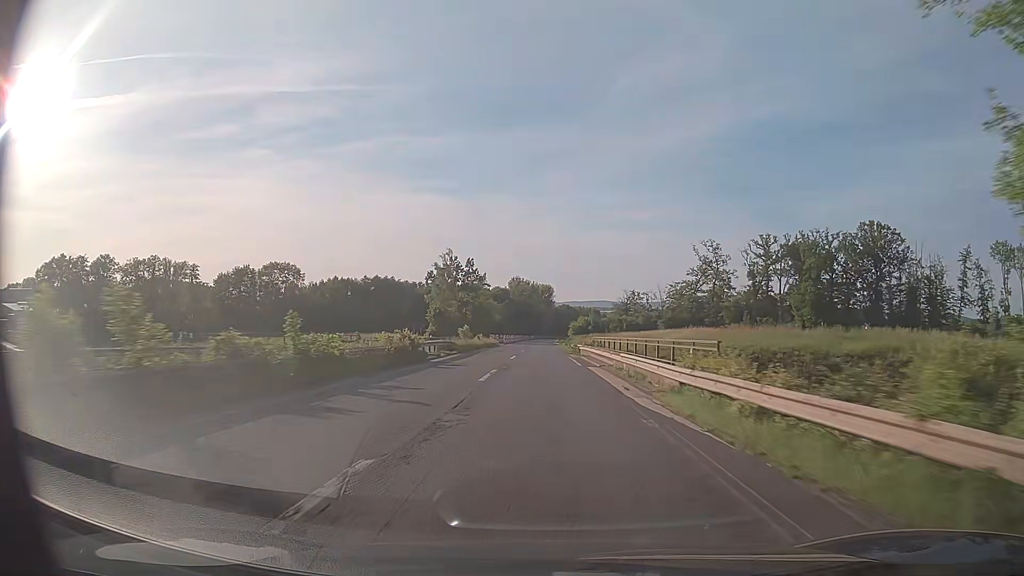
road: trunk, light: Day
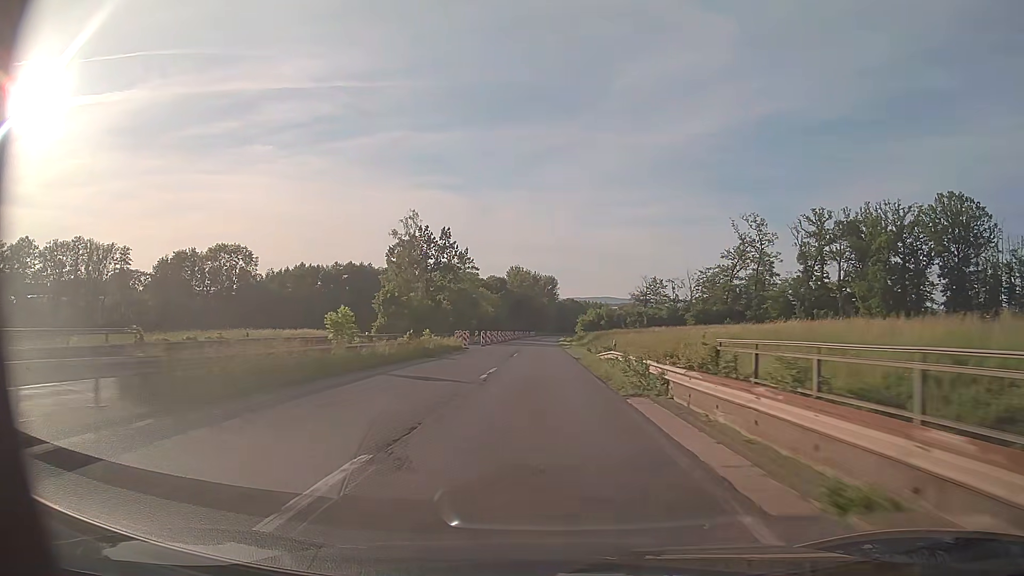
(-0.2, +36.6) m; 0°
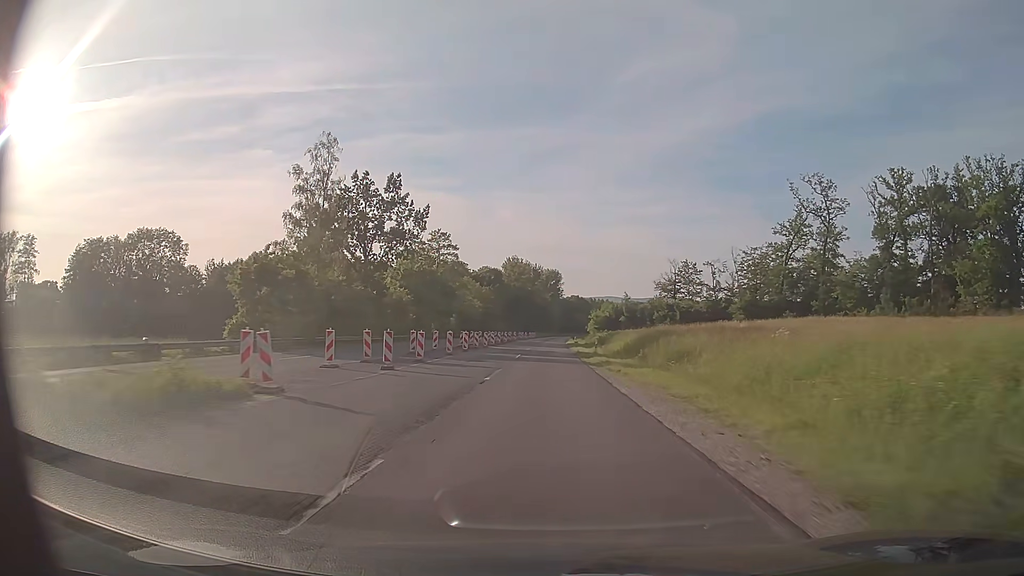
(-0.2, +37.1) m; 0°
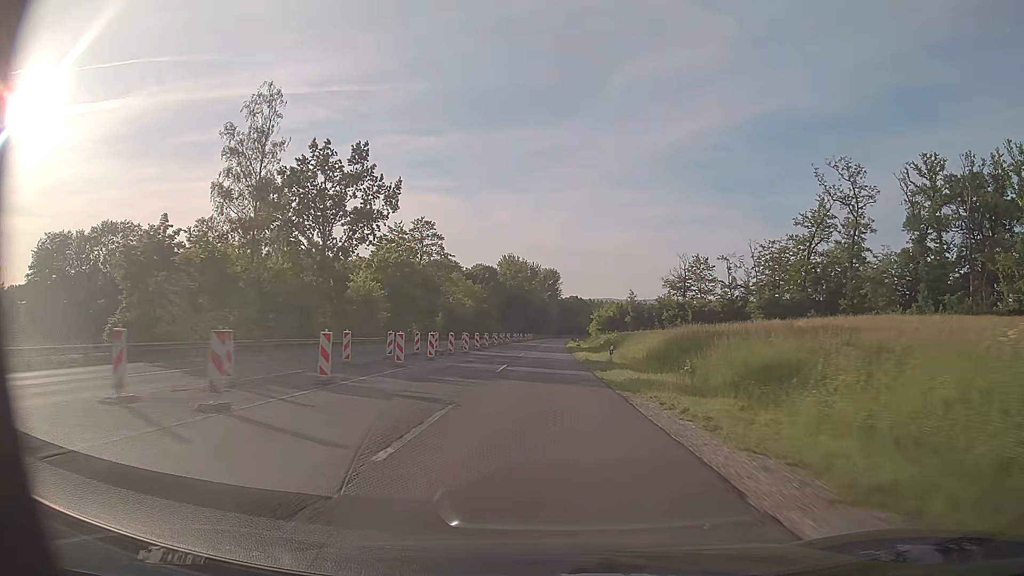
(0.0, +12.5) m; 0°
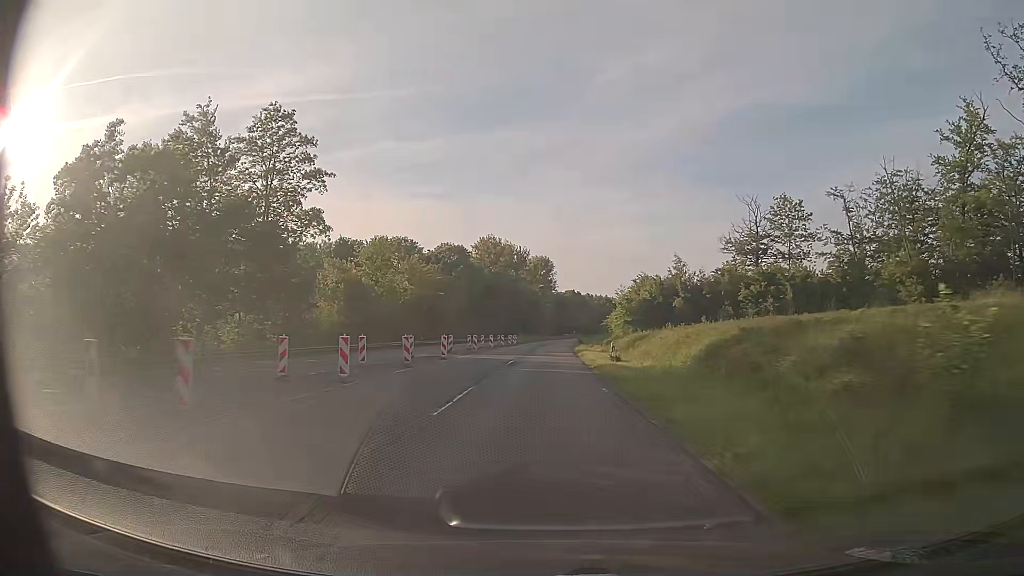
(+0.3, +49.9) m; +1°
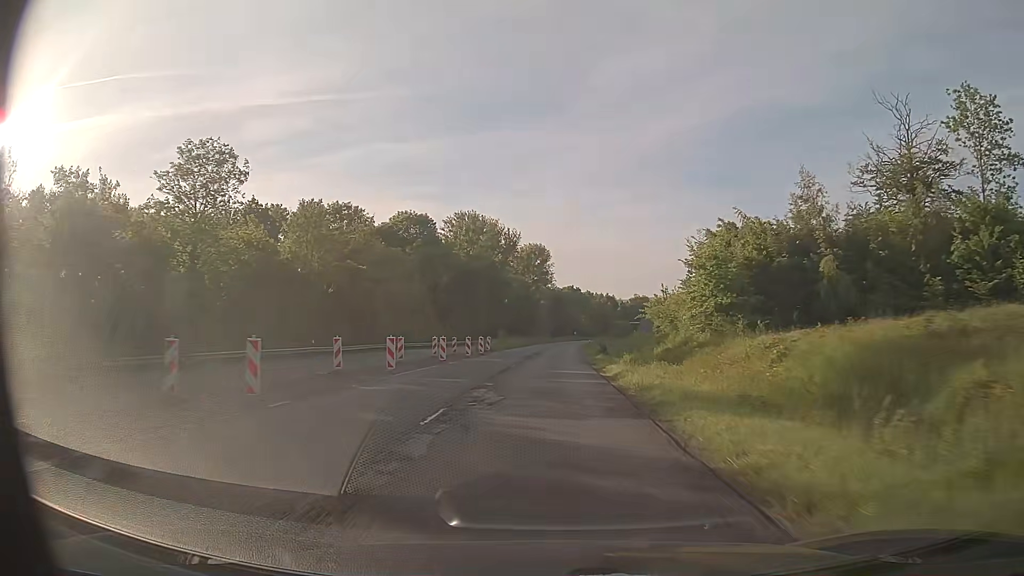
(+0.1, +38.0) m; 0°
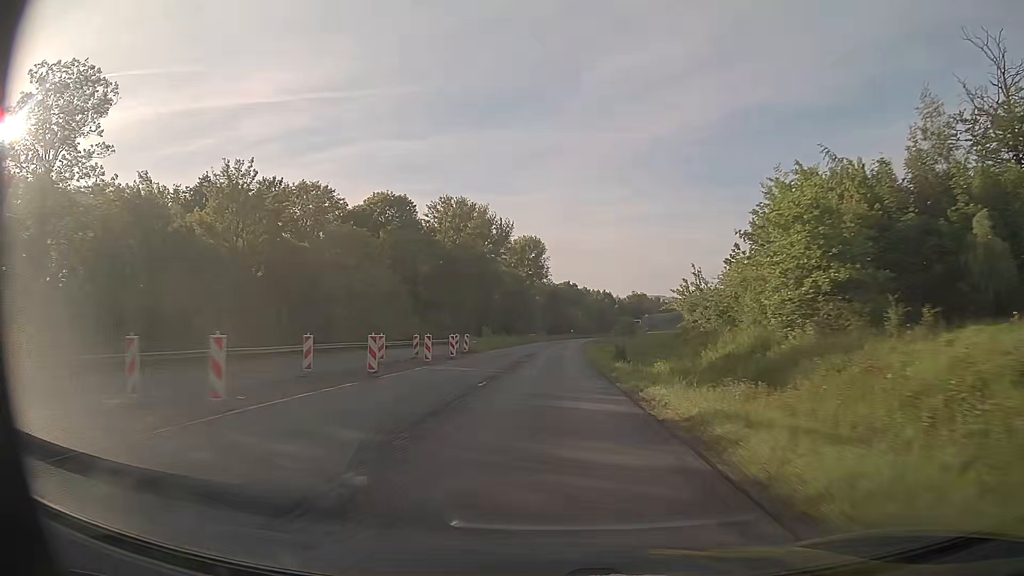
(+0.1, +12.6) m; +1°
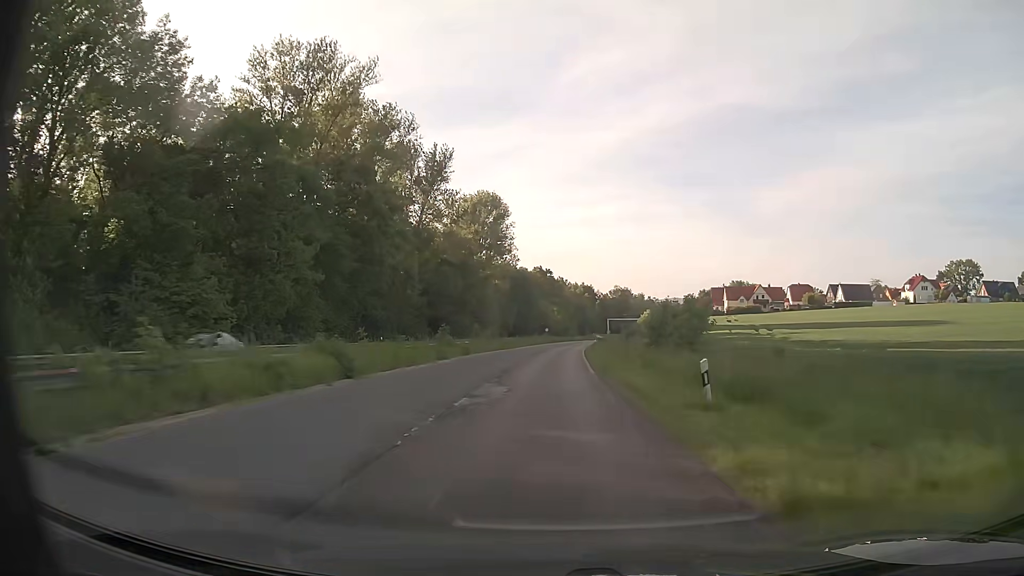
(+1.4, +63.3) m; +2°
(0, +10) (0, +20) (0, +30) (+1, +40) (+1, +50) (+1, +60) (+2, +70) (+3, +80) (+4, +90) (+5, +100) m
